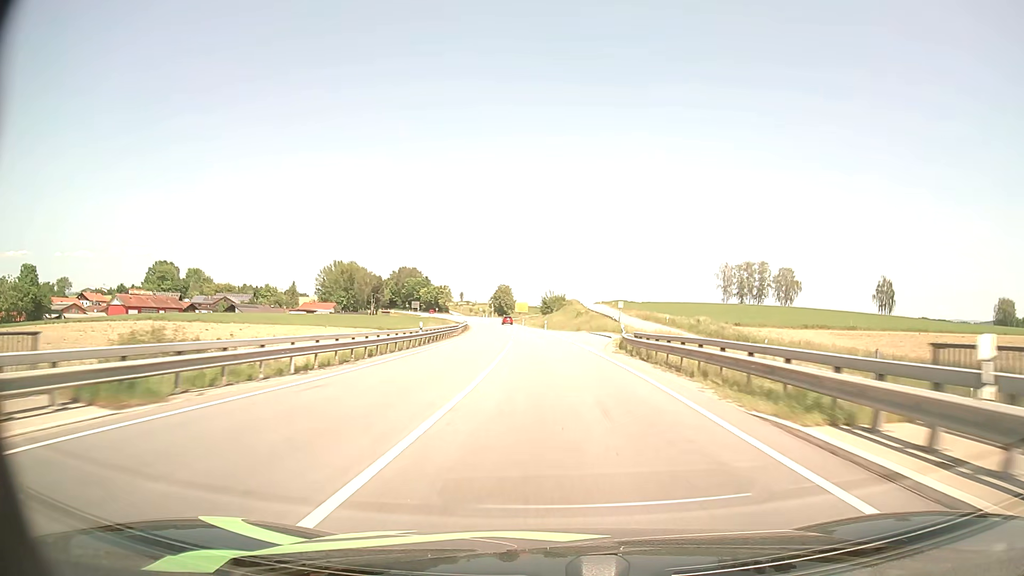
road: primary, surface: asphalt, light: Day
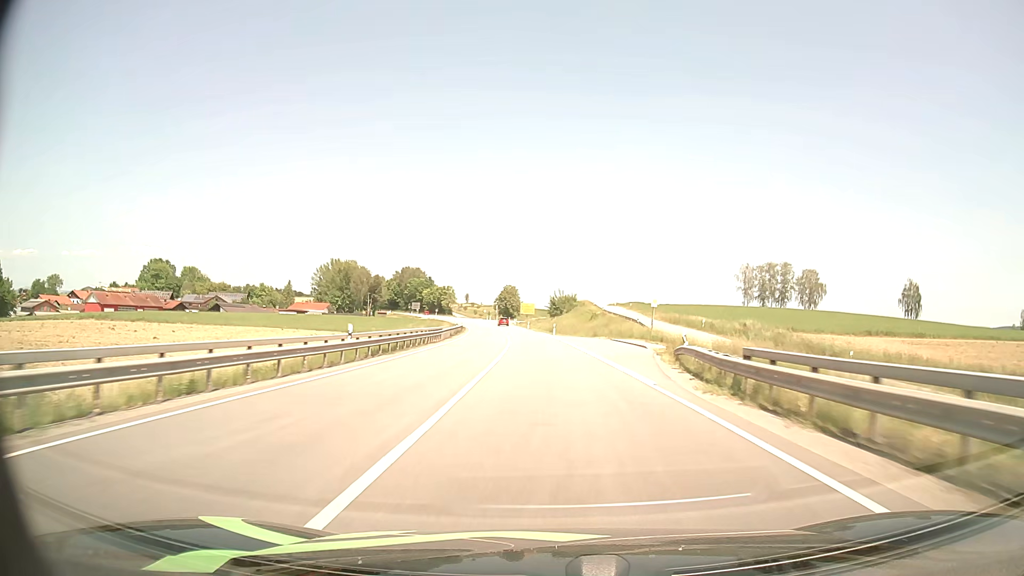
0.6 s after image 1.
(-0.1, +15.3) m; -1°
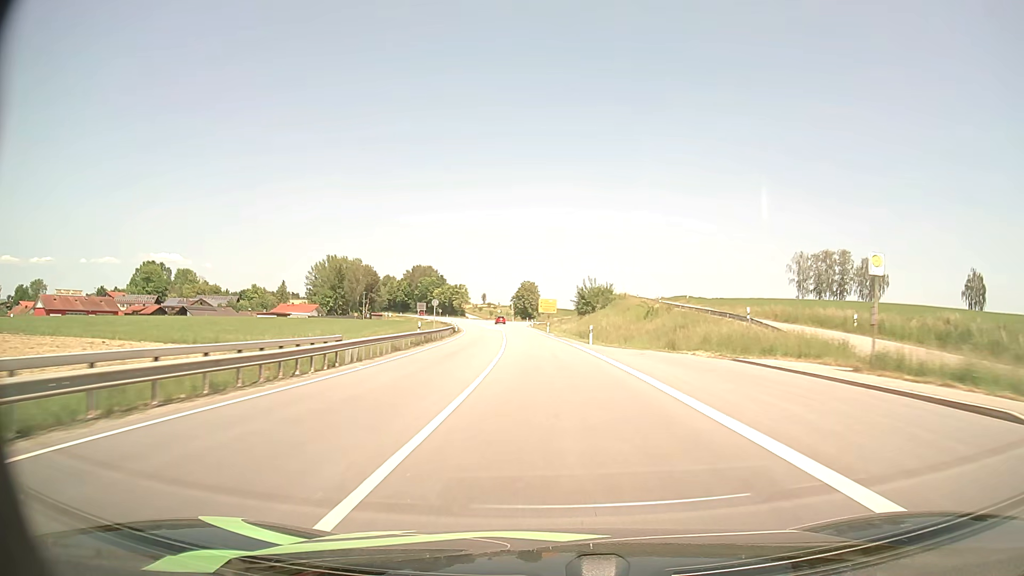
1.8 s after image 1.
(-0.3, +30.6) m; -2°
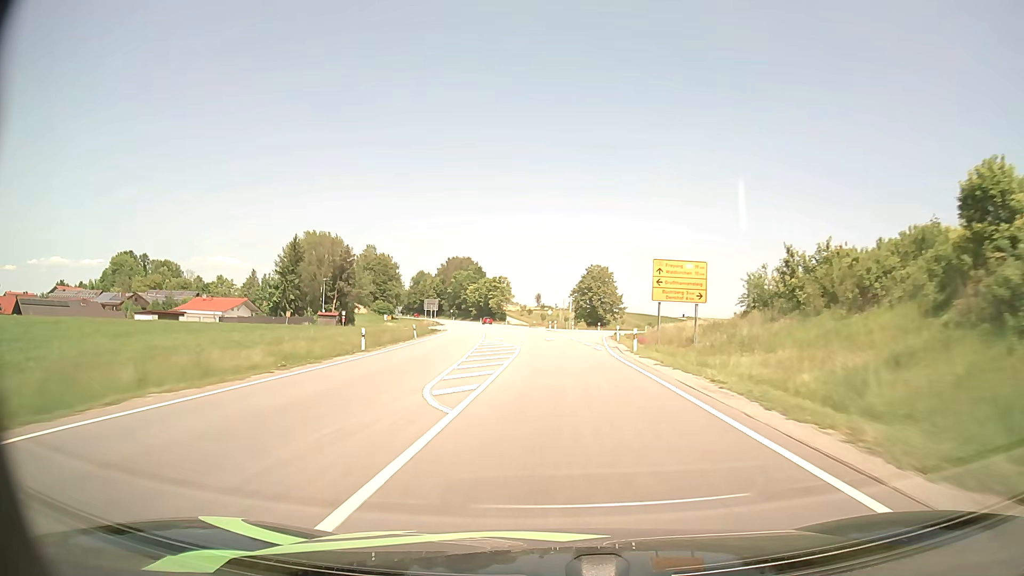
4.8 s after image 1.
(-3.6, +77.4) m; -5°
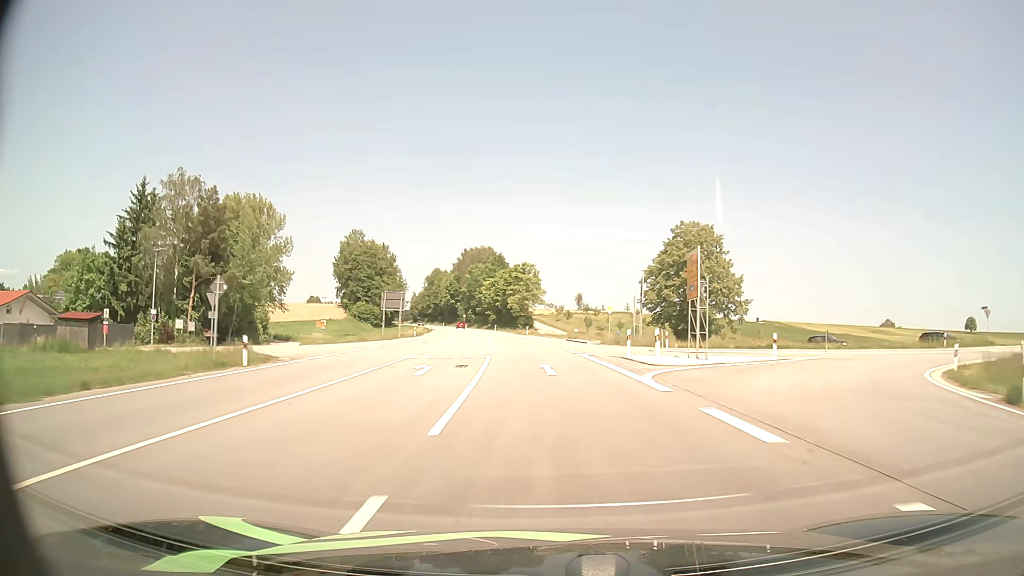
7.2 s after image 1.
(-1.3, +61.2) m; -3°
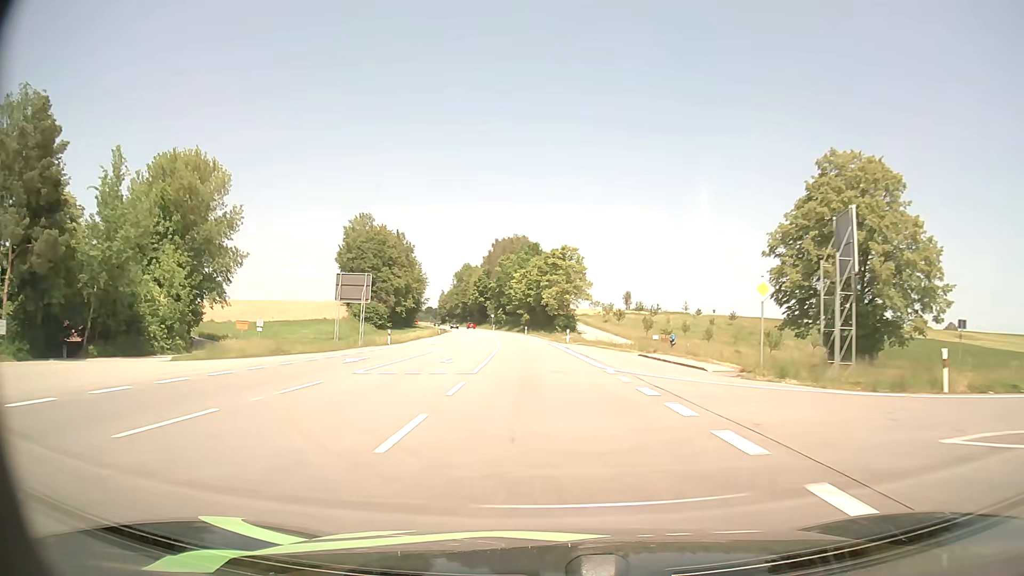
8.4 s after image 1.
(-1.0, +30.7) m; -3°
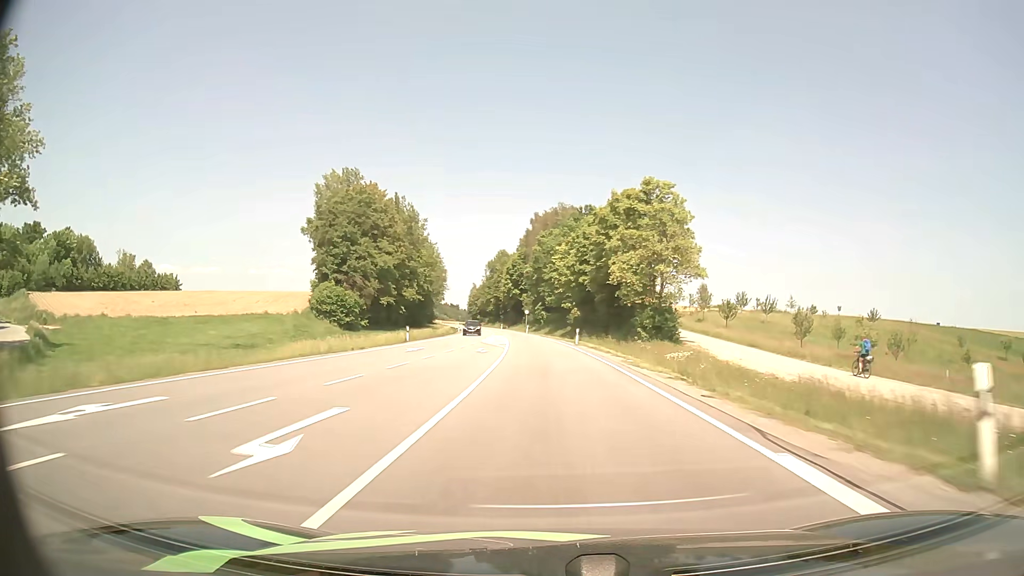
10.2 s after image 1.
(-1.9, +46.9) m; -4°
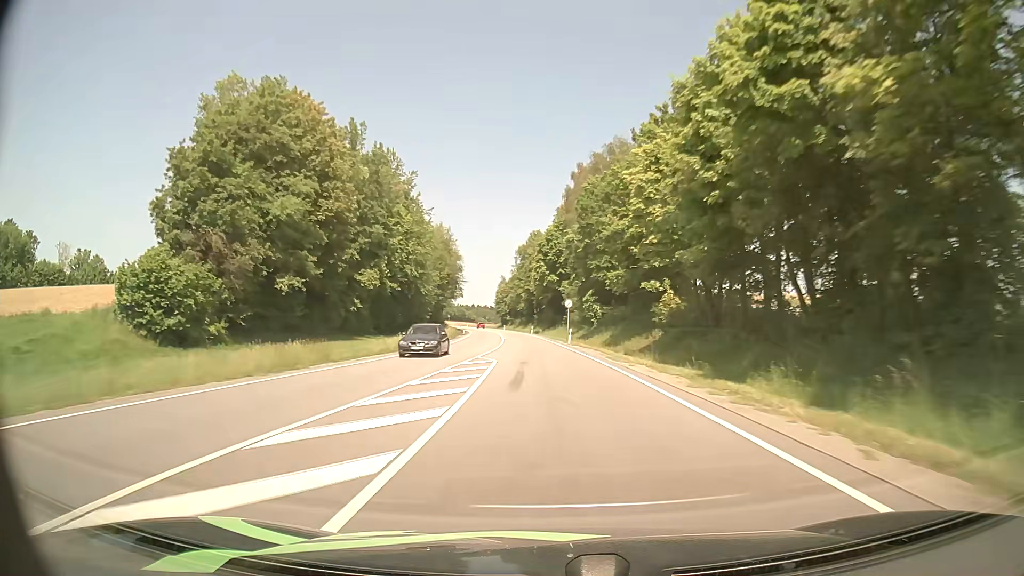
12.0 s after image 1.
(-1.3, +48.3) m; -3°
(0, +10) (0, +20) (0, +30) (-1, +40) (-1, +50) (-2, +60) (-3, +70) (-3, +80) (-4, +90) (-5, +100) m
